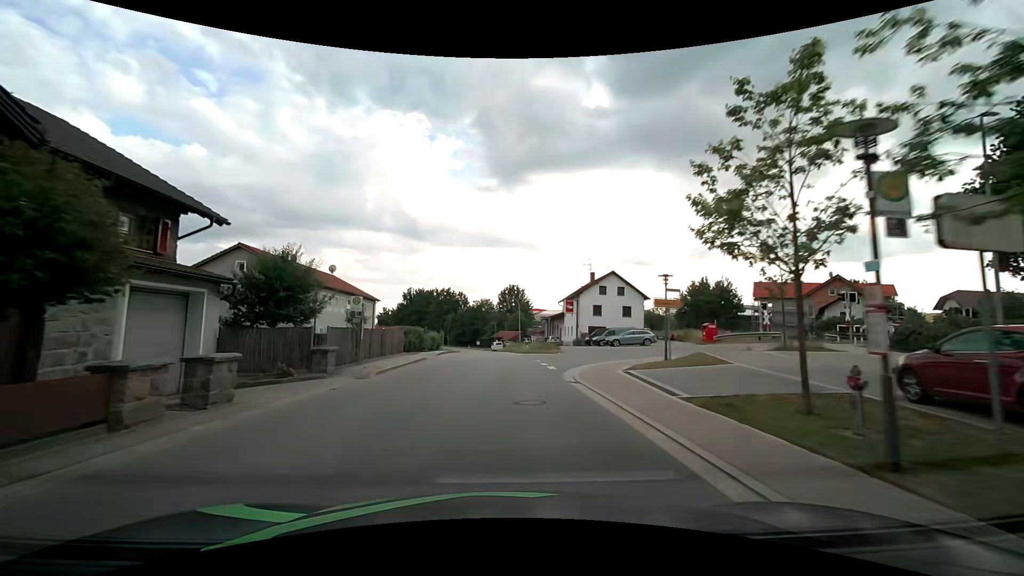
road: tertiary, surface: asphalt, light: Day
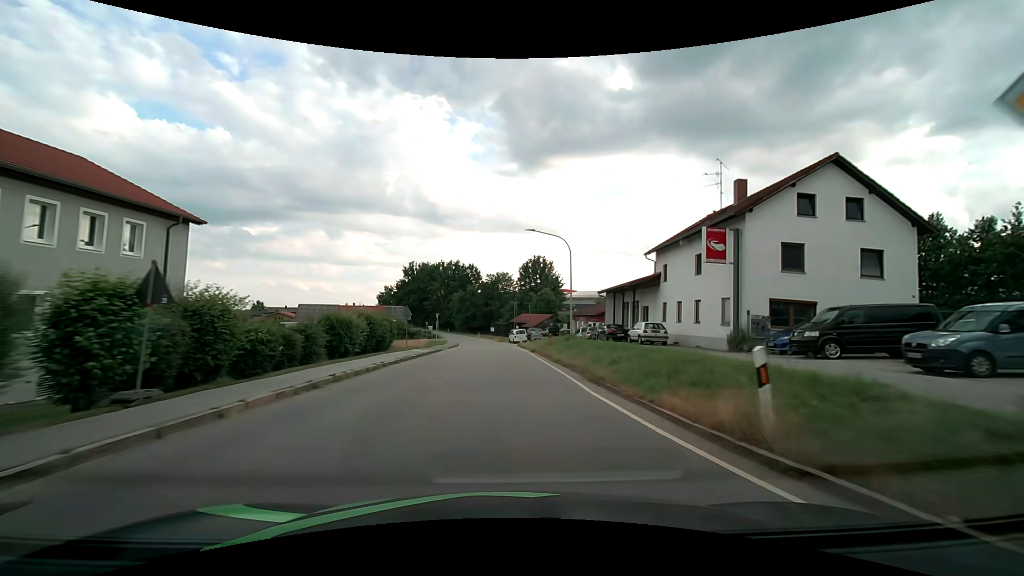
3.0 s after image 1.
(-1.0, +39.1) m; -2°
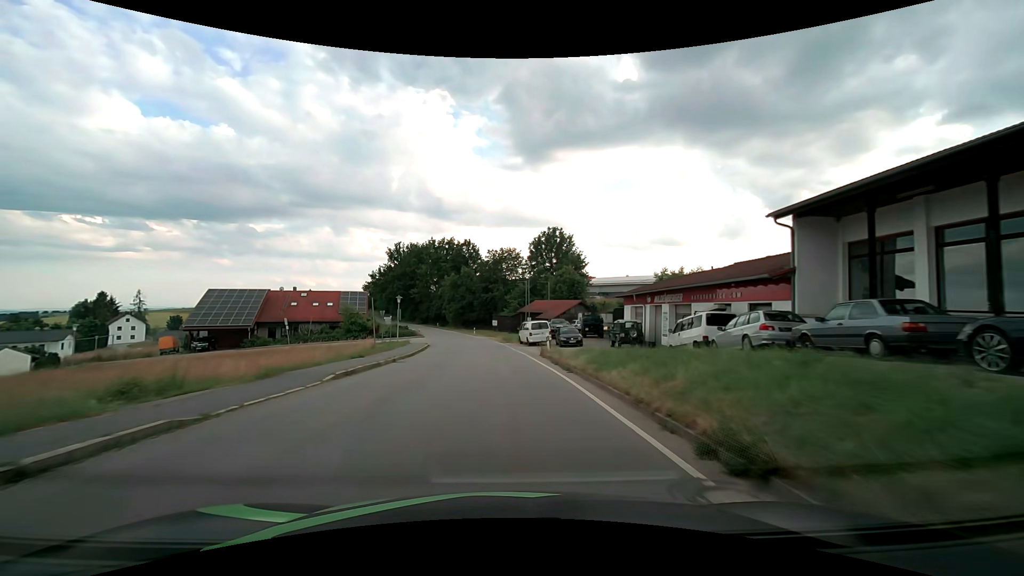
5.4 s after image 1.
(-0.2, +31.3) m; -1°
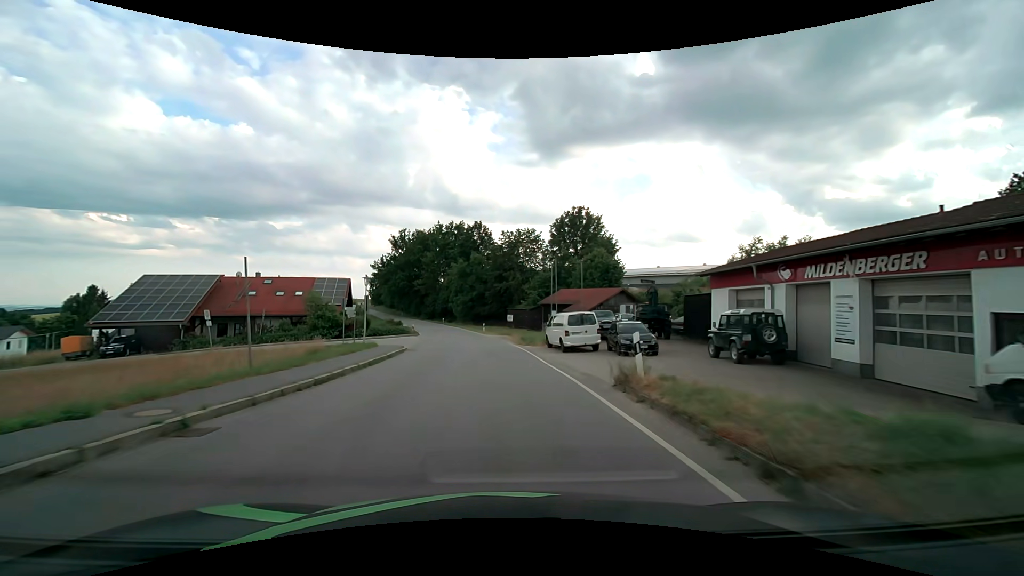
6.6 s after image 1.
(-0.2, +15.6) m; -2°
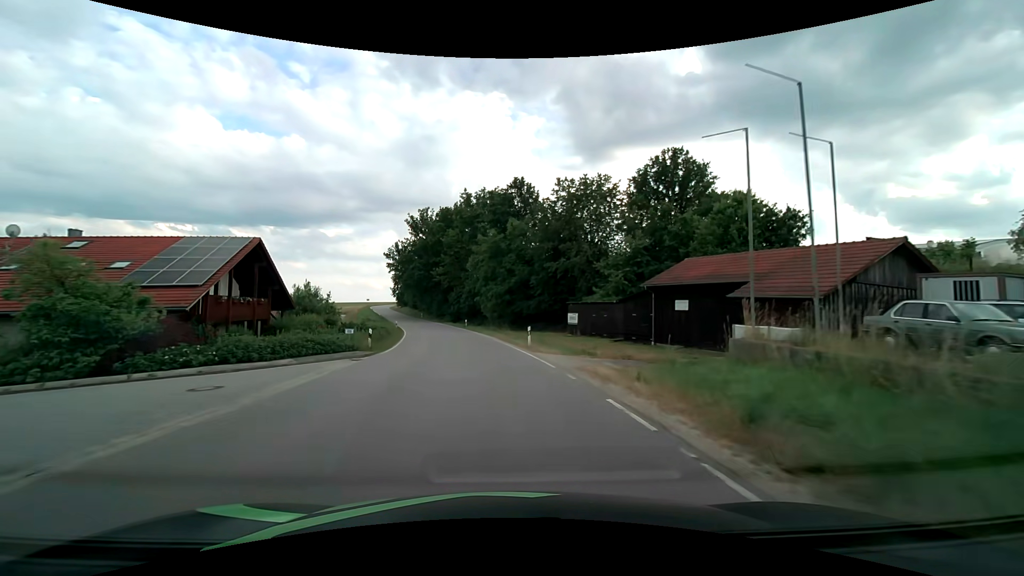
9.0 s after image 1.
(-1.4, +30.8) m; -5°
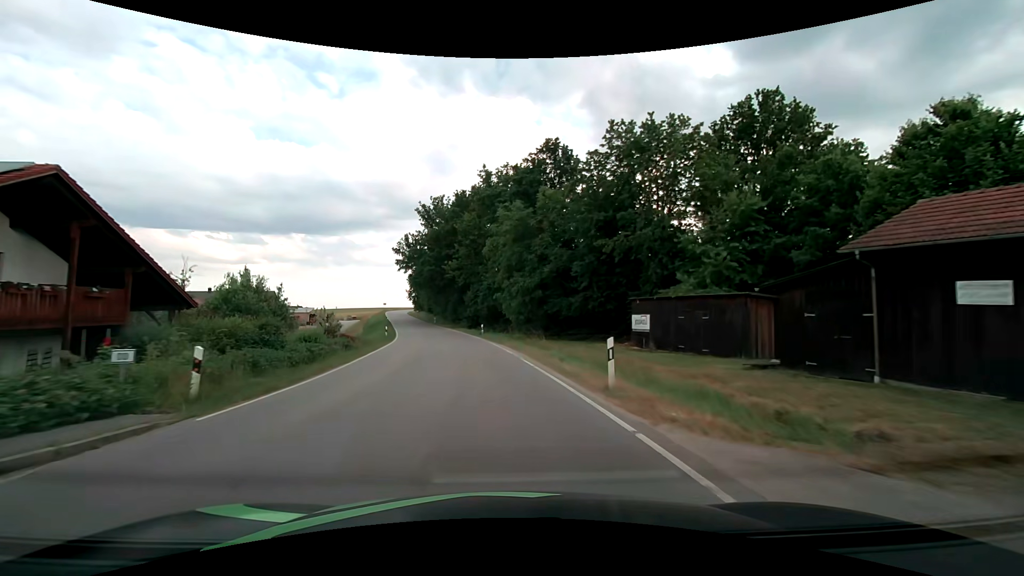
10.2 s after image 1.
(-0.4, +15.2) m; -3°
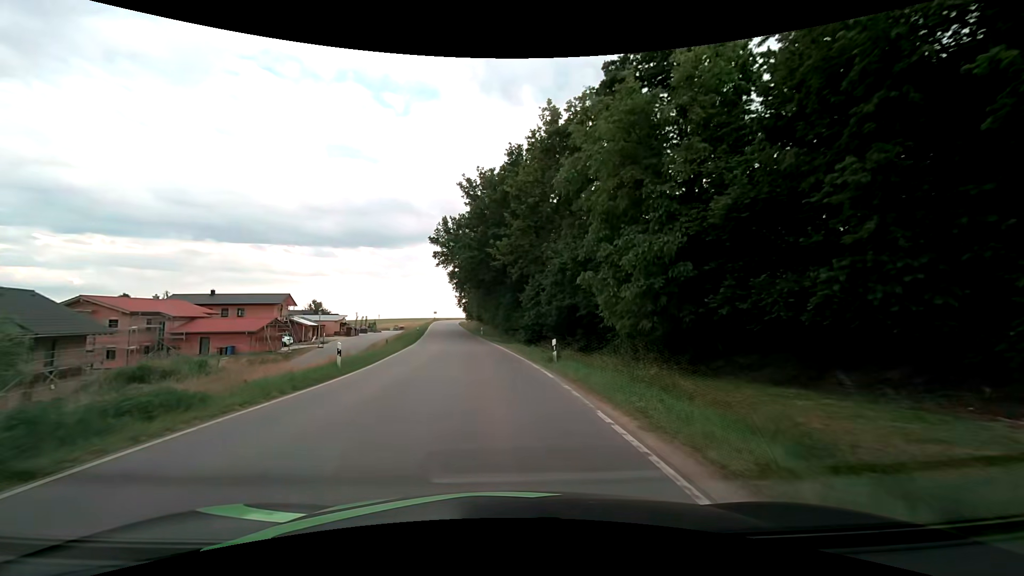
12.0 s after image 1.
(-1.3, +22.6) m; -7°
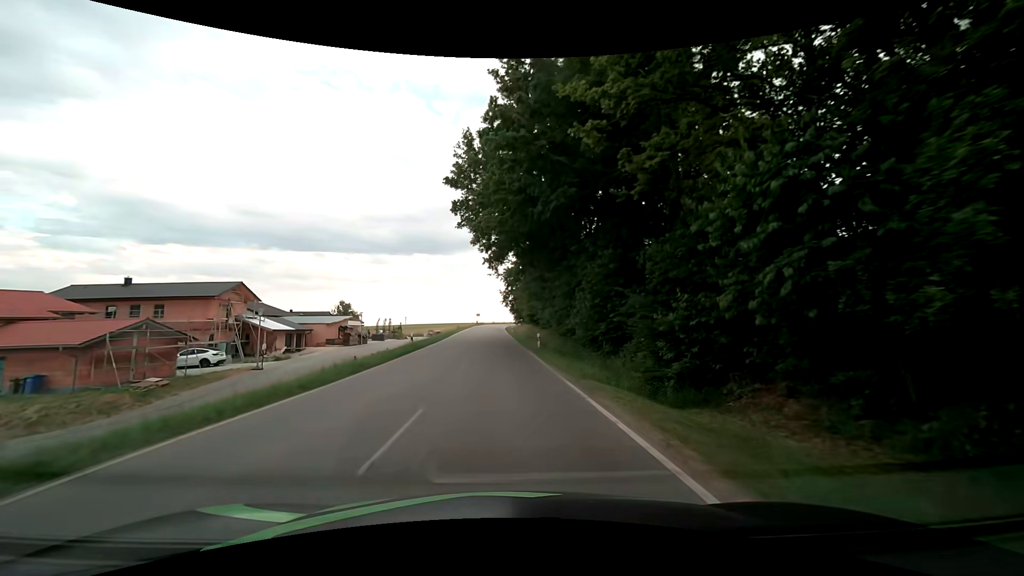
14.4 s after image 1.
(-1.7, +30.0) m; -6°
(0, +10) (0, +20) (-1, +30) (-1, +40) (-1, +50) (-1, +60) (-1, +70) (-1, +80) (-1, +90) (-2, +100) m
